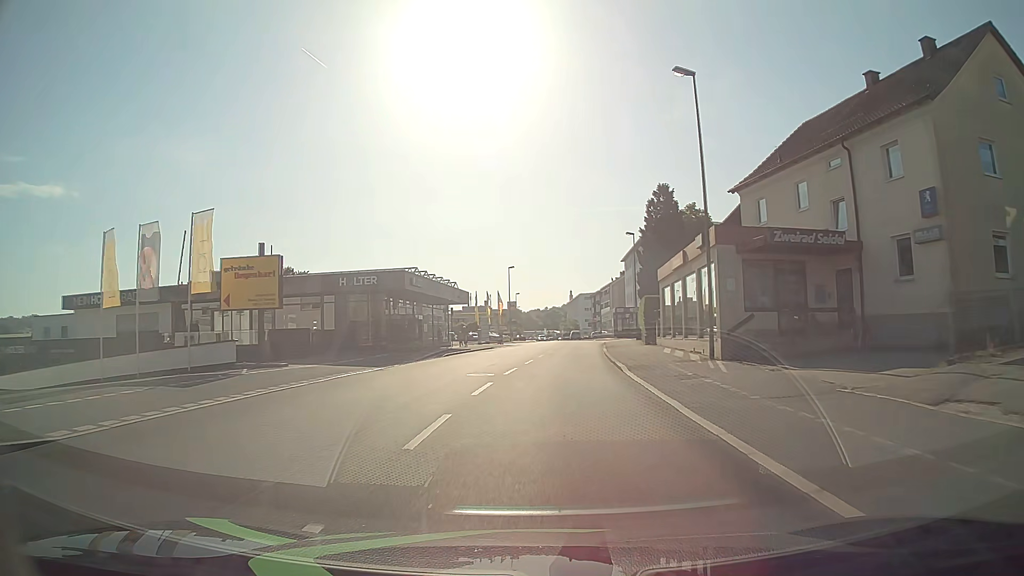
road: tertiary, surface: asphalt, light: Day
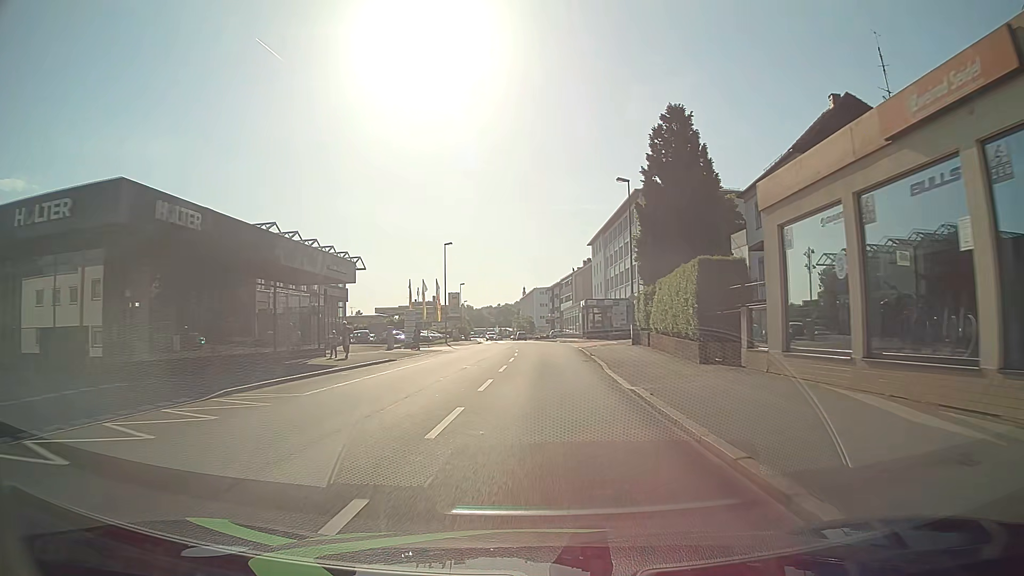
(+0.8, +23.2) m; +4°
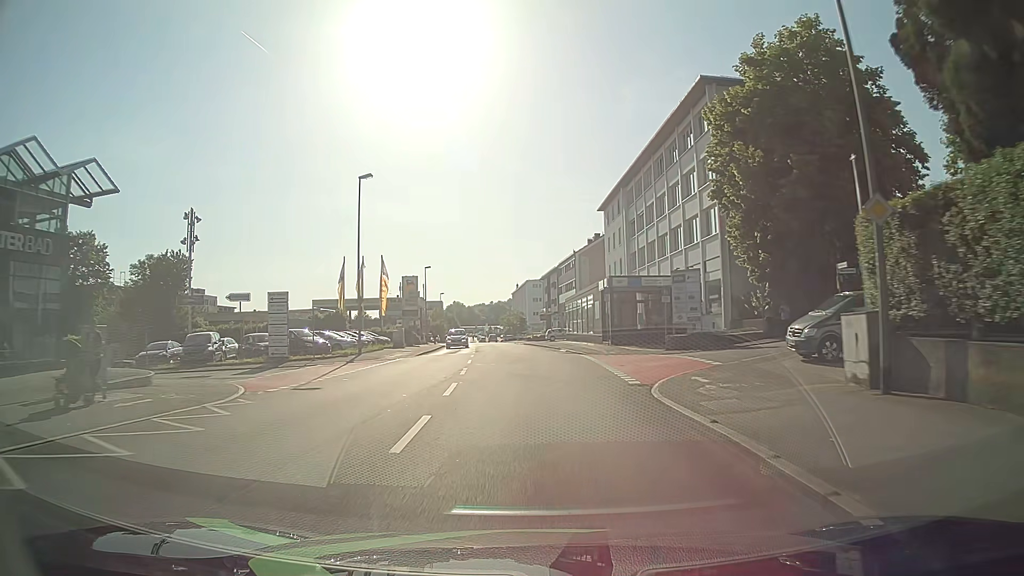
(+0.4, +31.1) m; 0°
(0, +10) (0, +20) (0, +30) (0, +40) (-1, +50) (-1, +60) (-1, +70) (-2, +80) (-3, +90) (-4, +100) m
